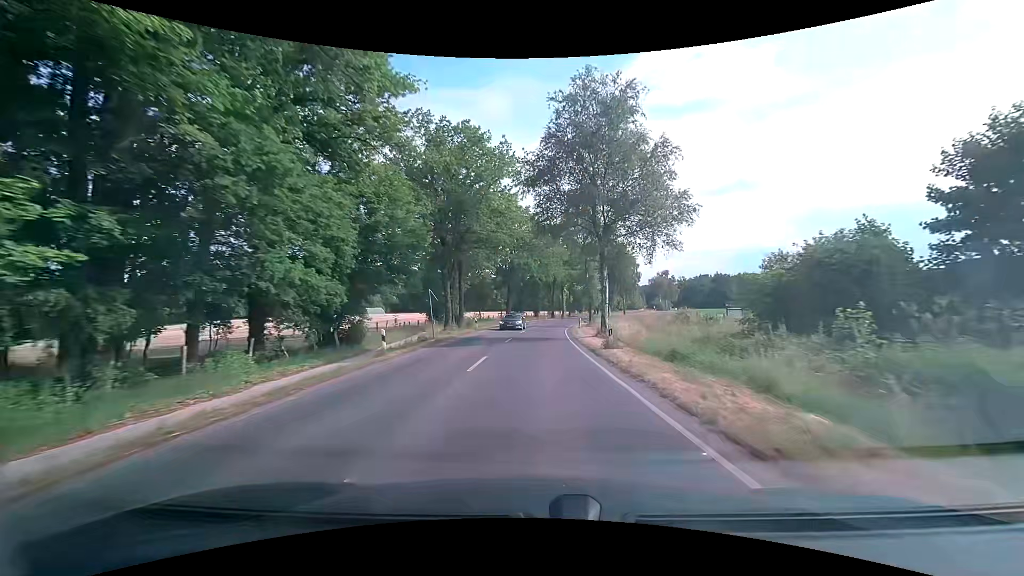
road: secondary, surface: asphalt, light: Day
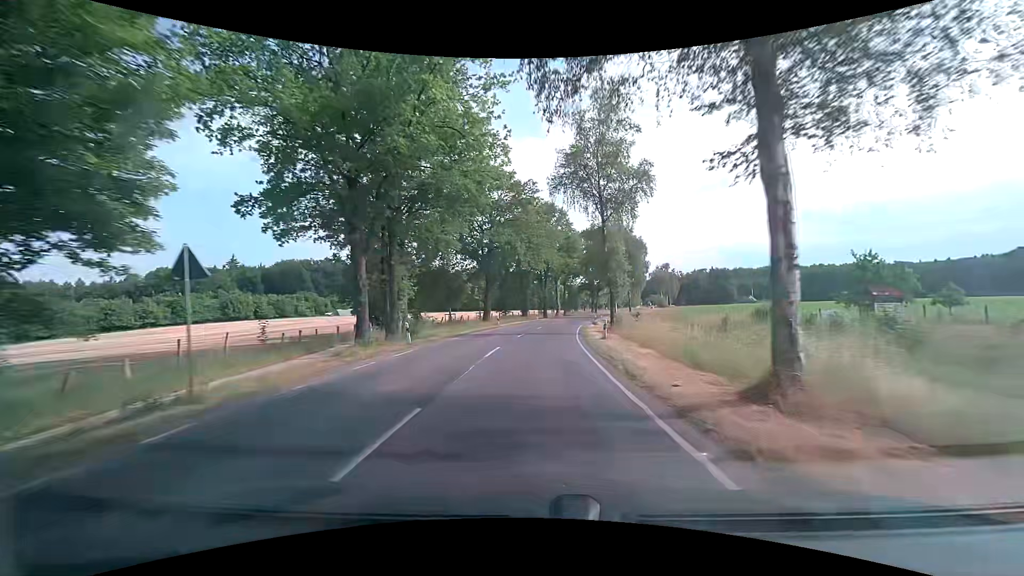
(+0.3, +20.5) m; +2°
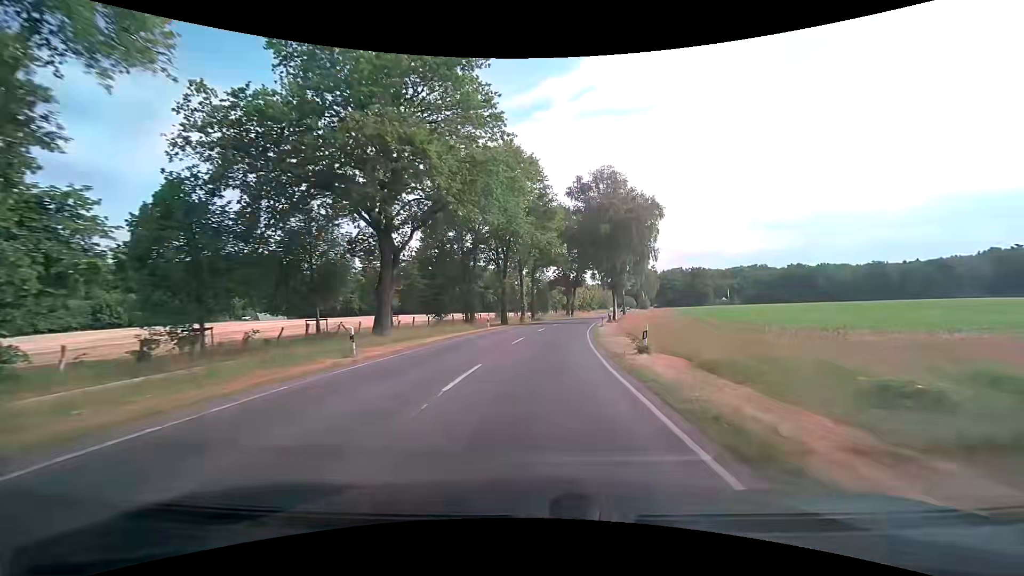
(+0.5, +30.6) m; +4°
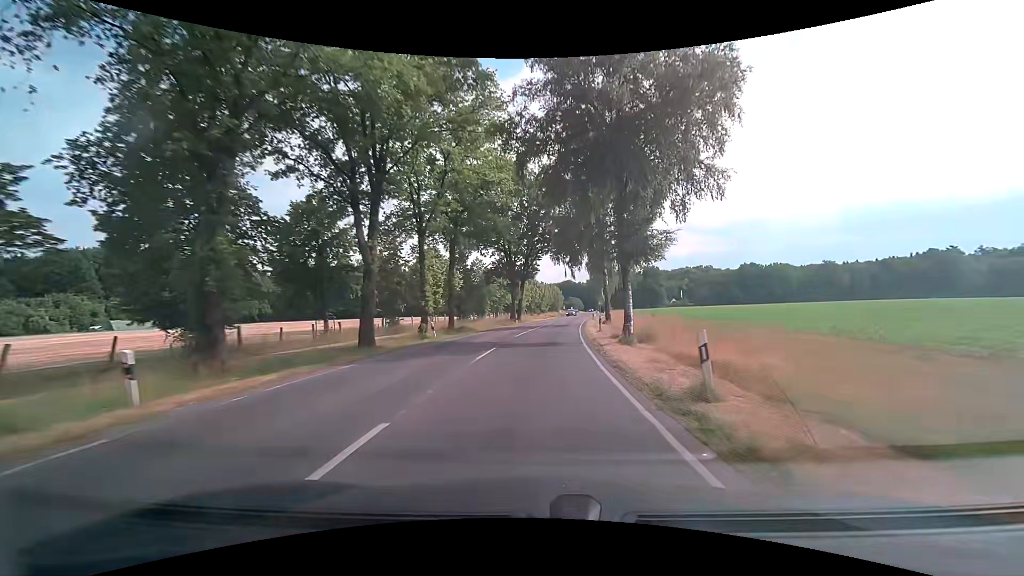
(+1.5, +30.5) m; +6°
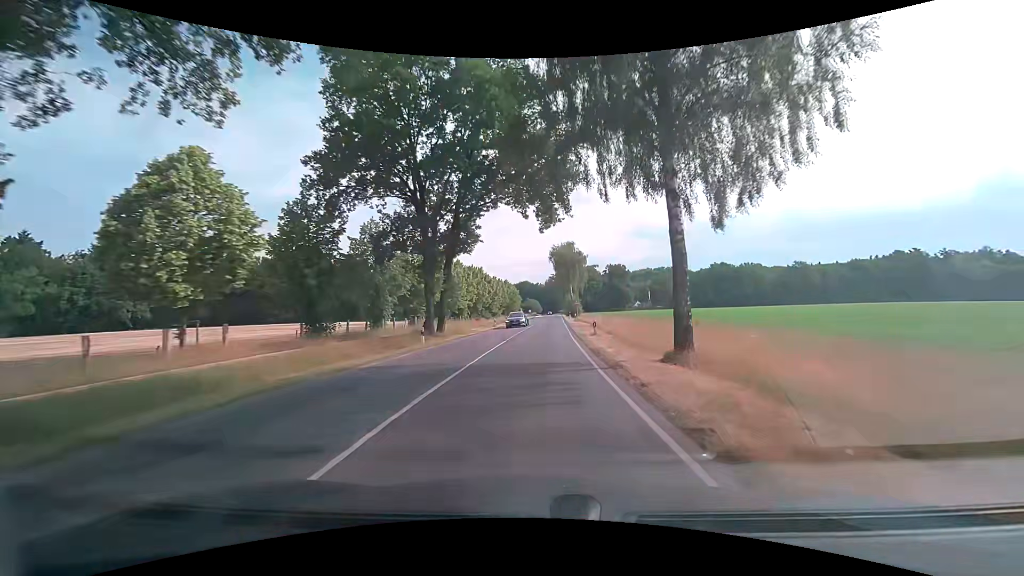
(+1.3, +30.5) m; +5°
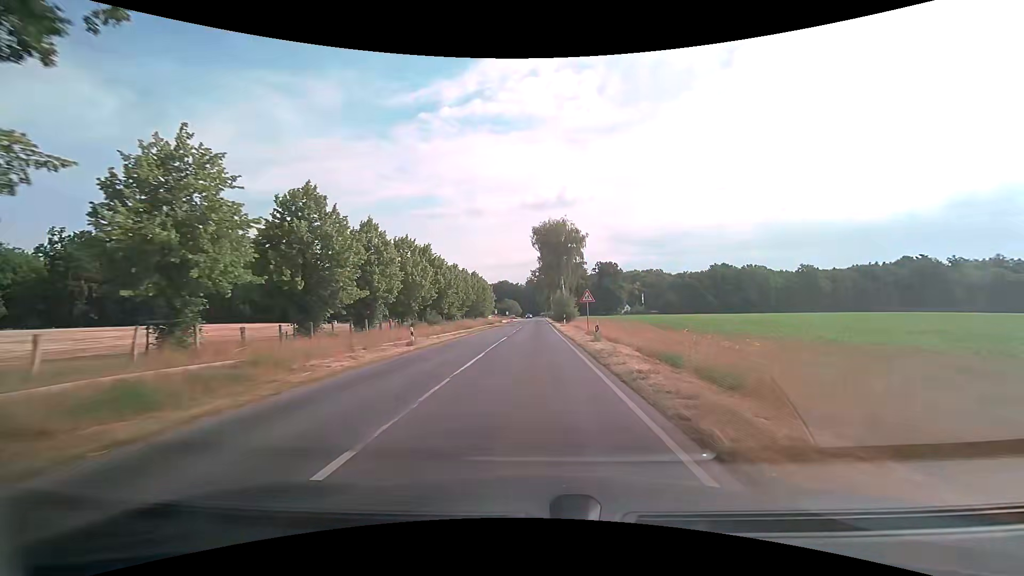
(+0.5, +30.5) m; +2°
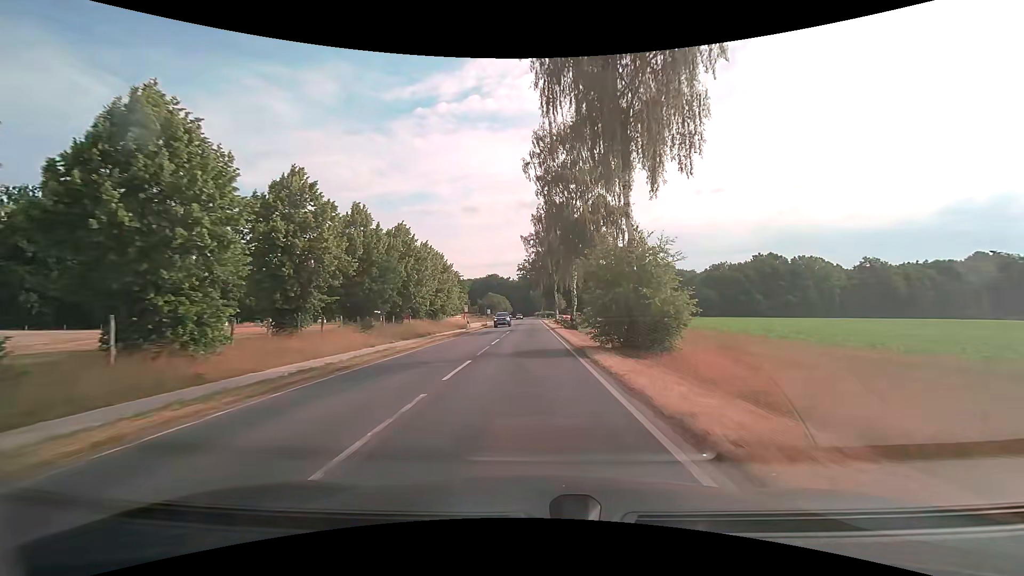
(+0.5, +50.9) m; +1°
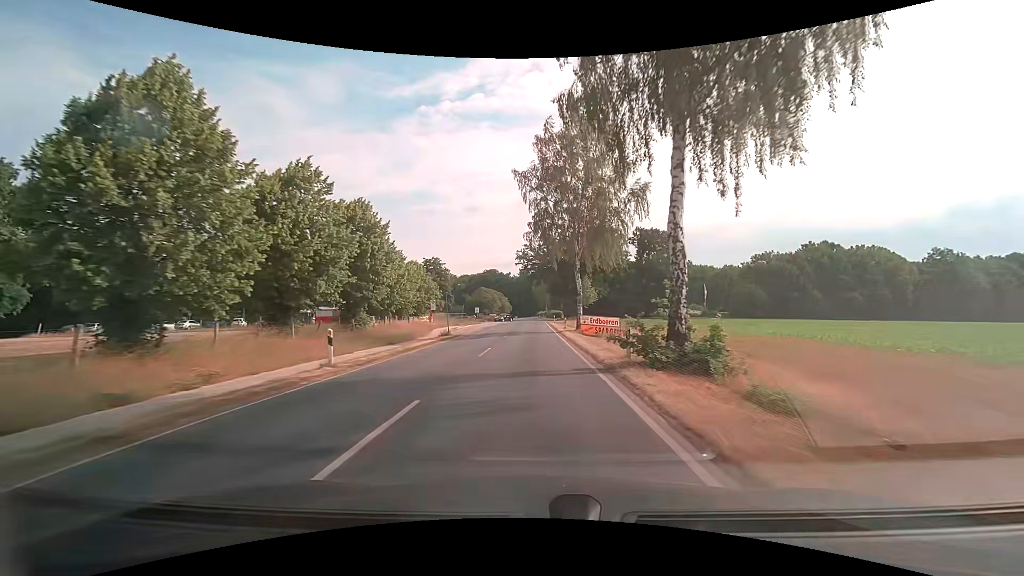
(-0.1, +30.8) m; 0°
(0, +10) (0, +20) (0, +30) (0, +40) (0, +50) (0, +60) (0, +70) (0, +80) (0, +90) (0, +100) m
